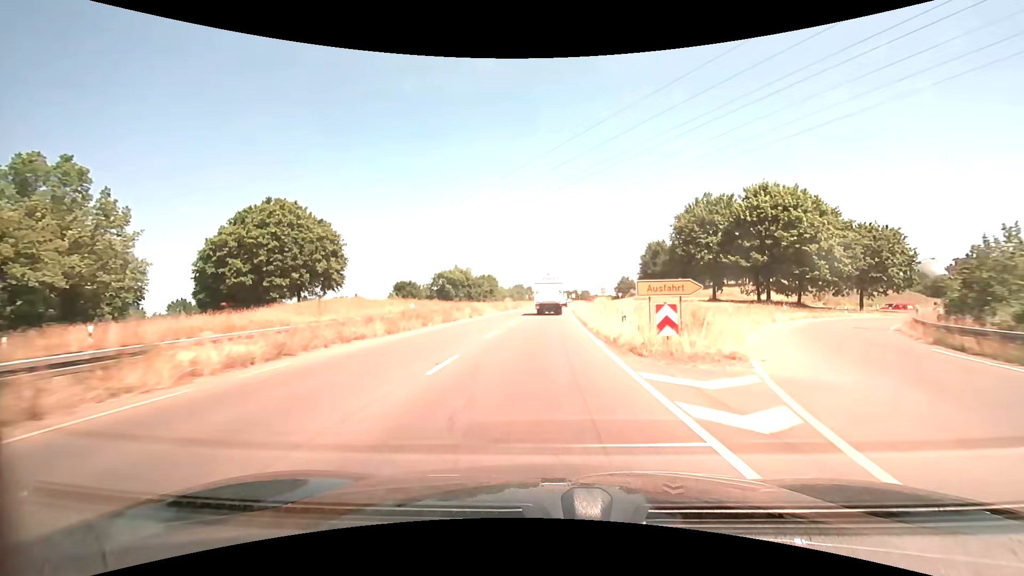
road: trunk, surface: asphalt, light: Day
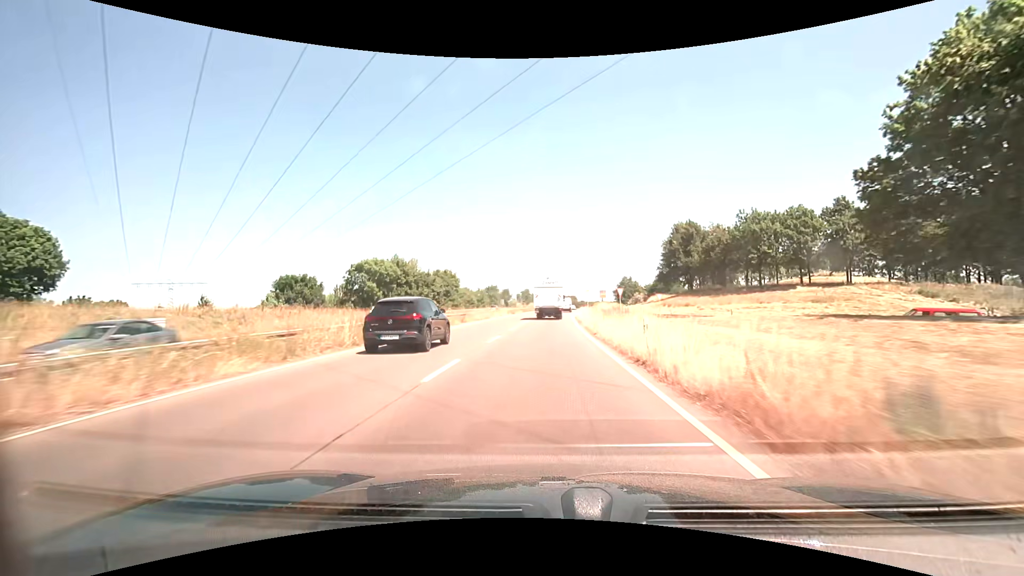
(+0.8, +45.2) m; +2°
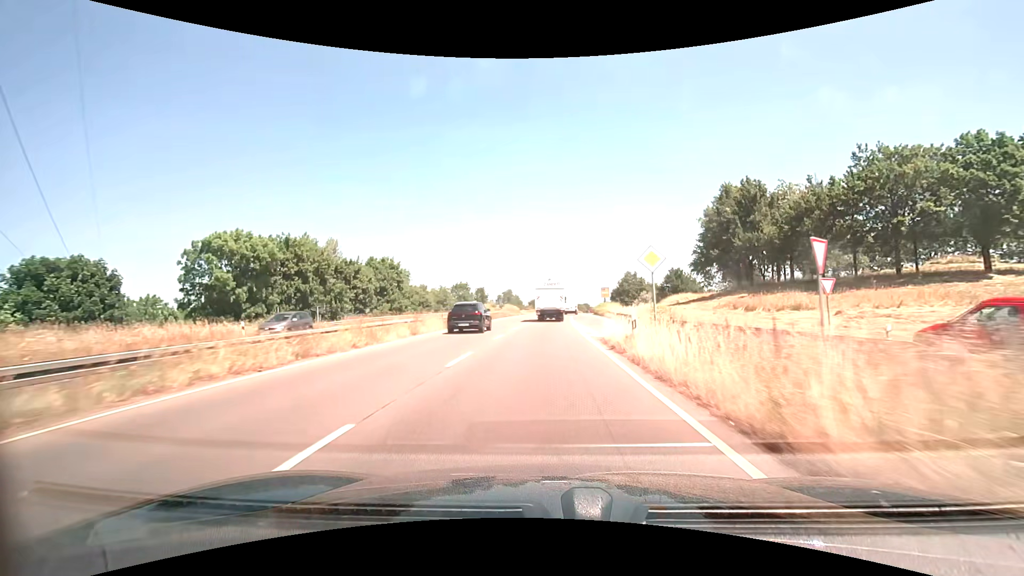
(+0.4, +33.4) m; +1°
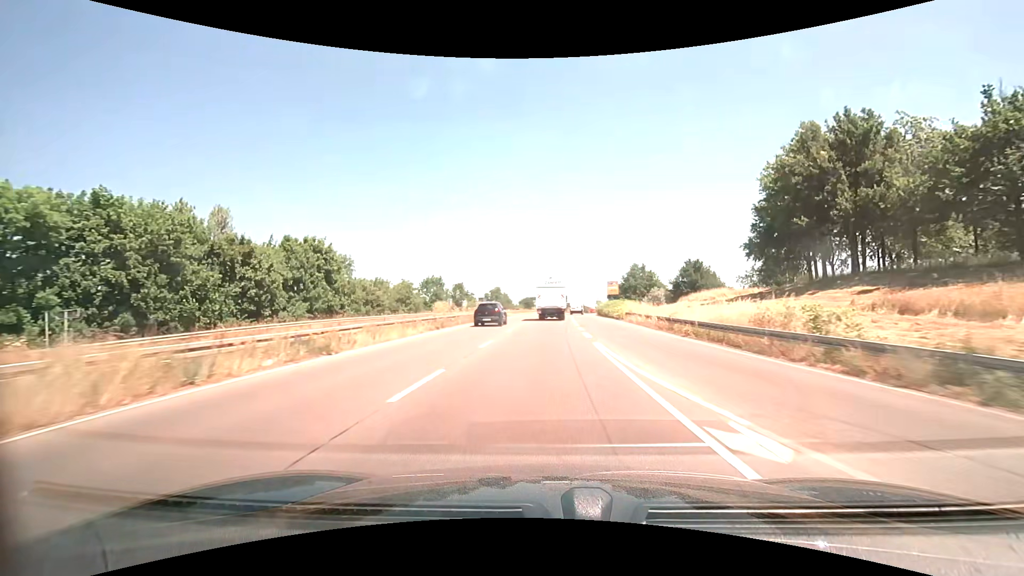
(+0.2, +22.0) m; +1°
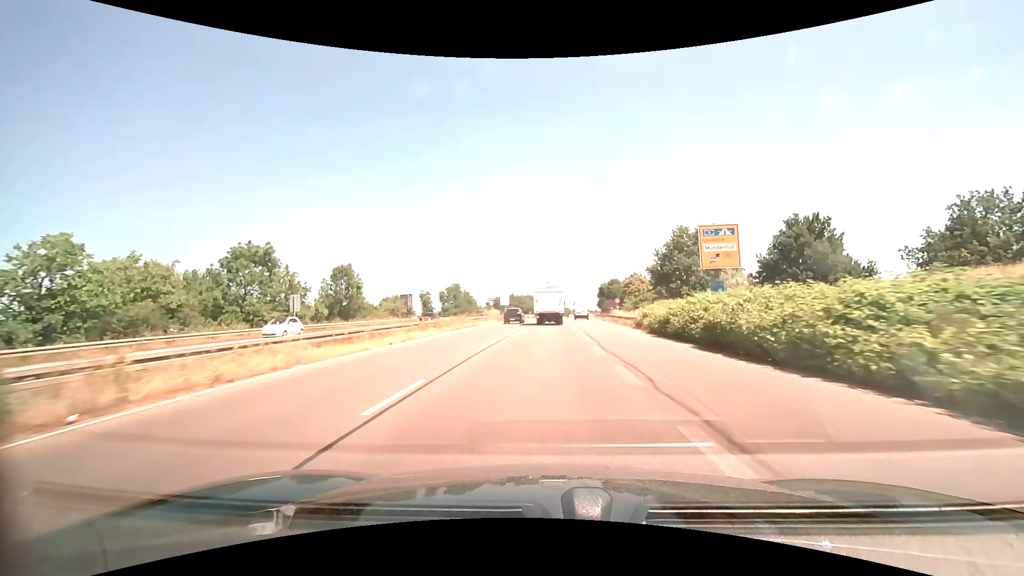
(+1.2, +54.5) m; +3°
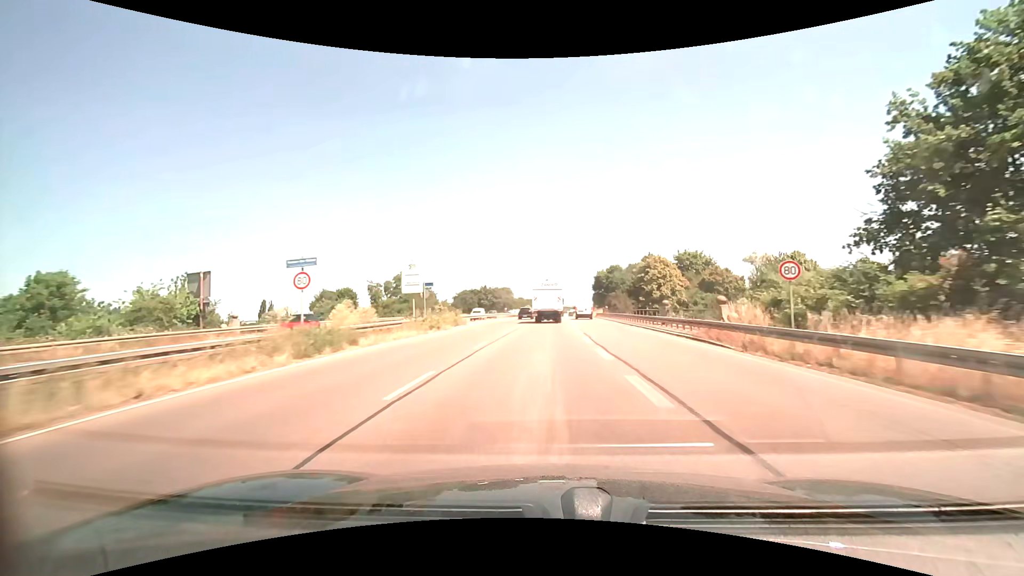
(+0.7, +43.9) m; +2°
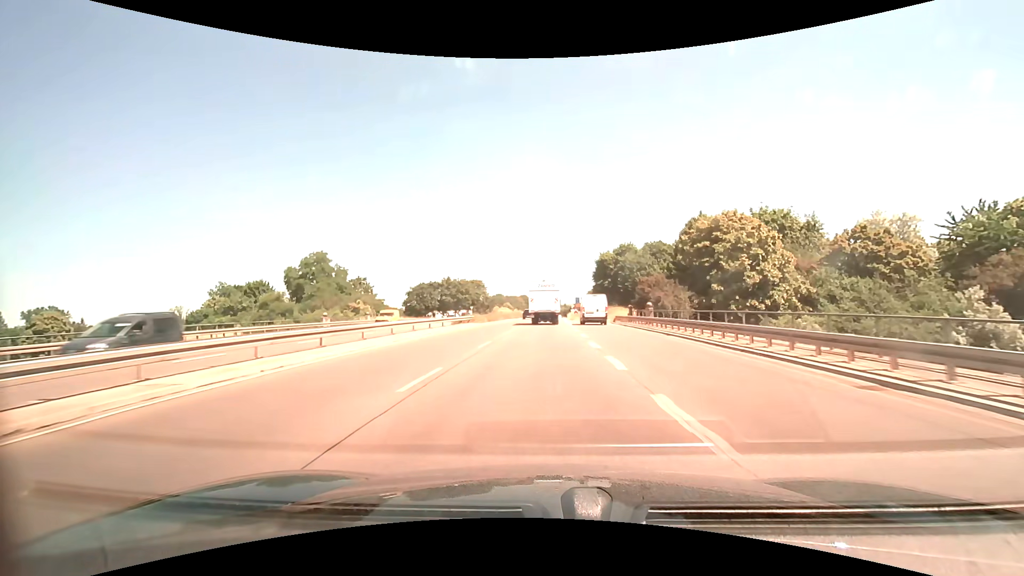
(+0.7, +43.8) m; +2°
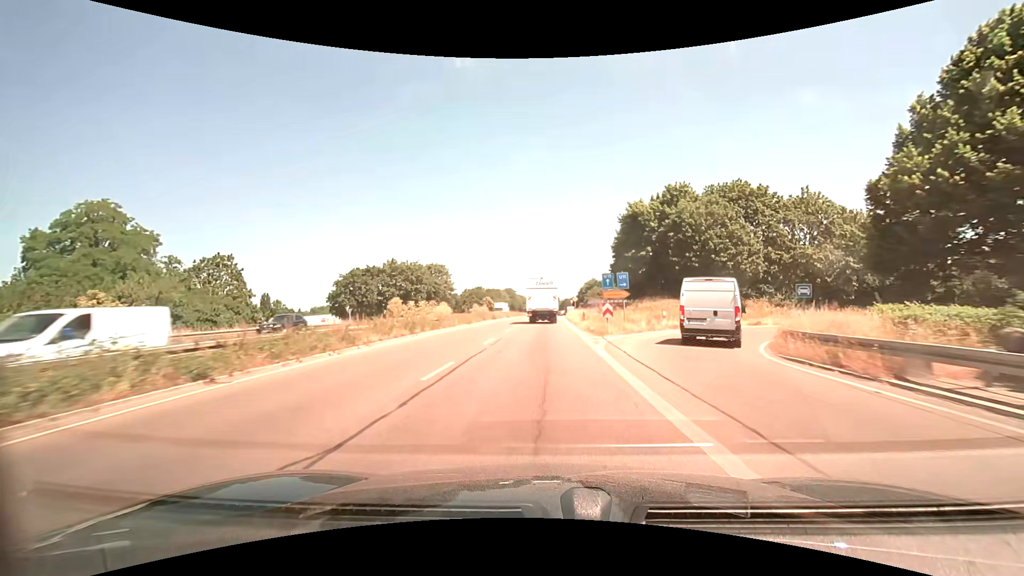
(+0.5, +43.3) m; +1°
(0, +10) (0, +20) (0, +30) (0, +40) (0, +50) (+1, +60) (+1, +70) (+1, +80) (+2, +90) (+2, +100) m
